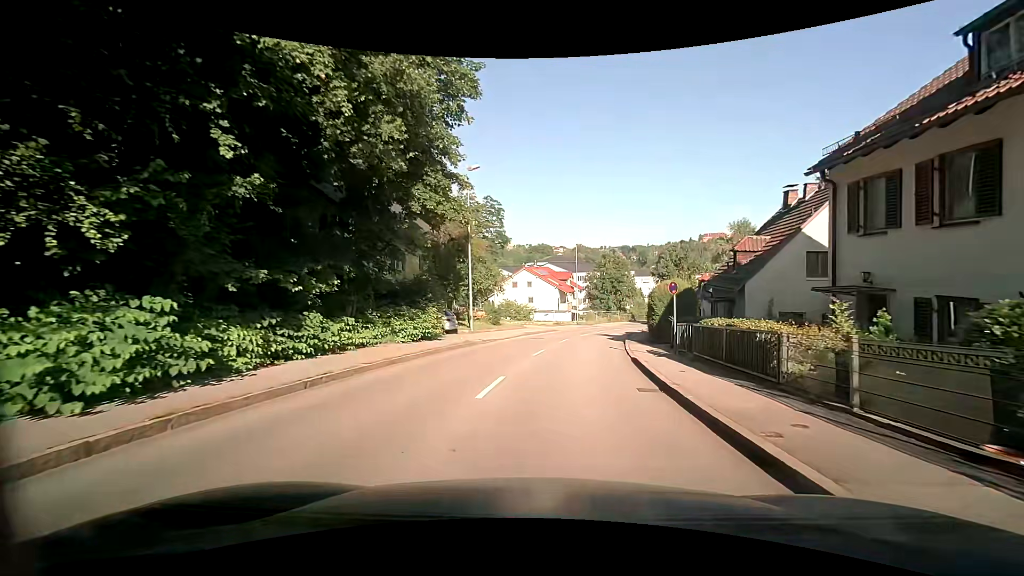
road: tertiary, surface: asphalt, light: Day
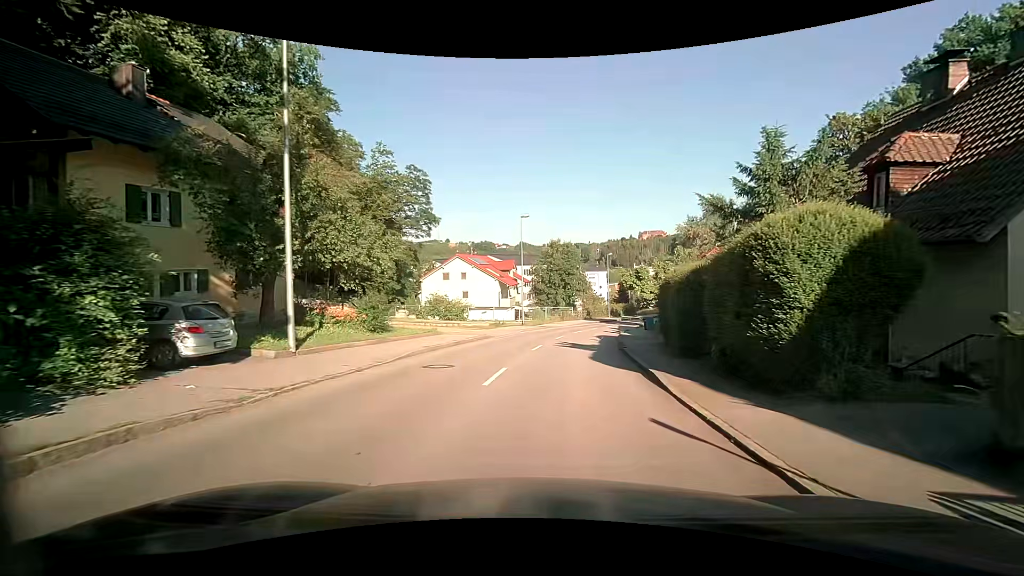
(+0.9, +16.5) m; +7°
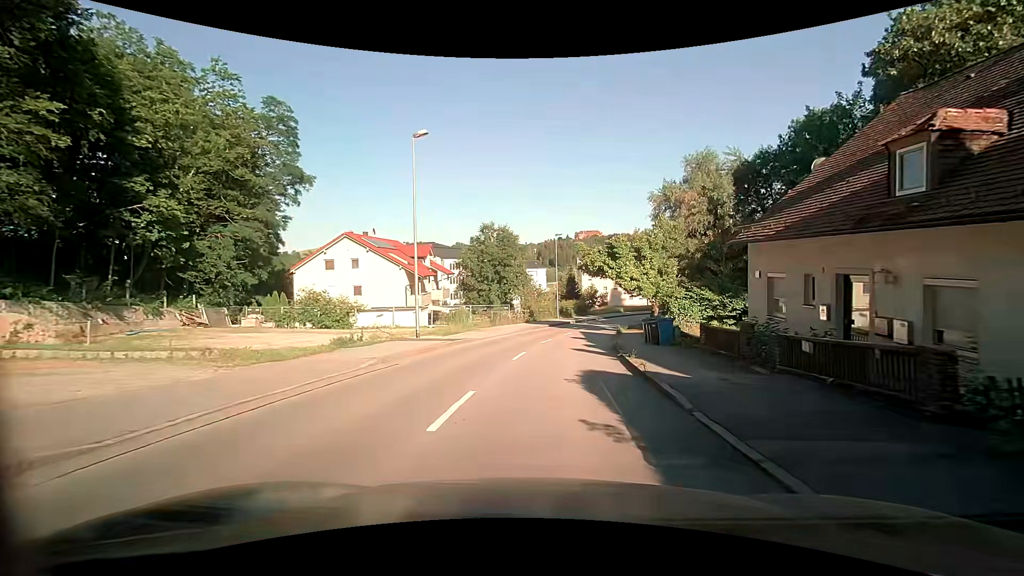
(+1.0, +21.2) m; +7°
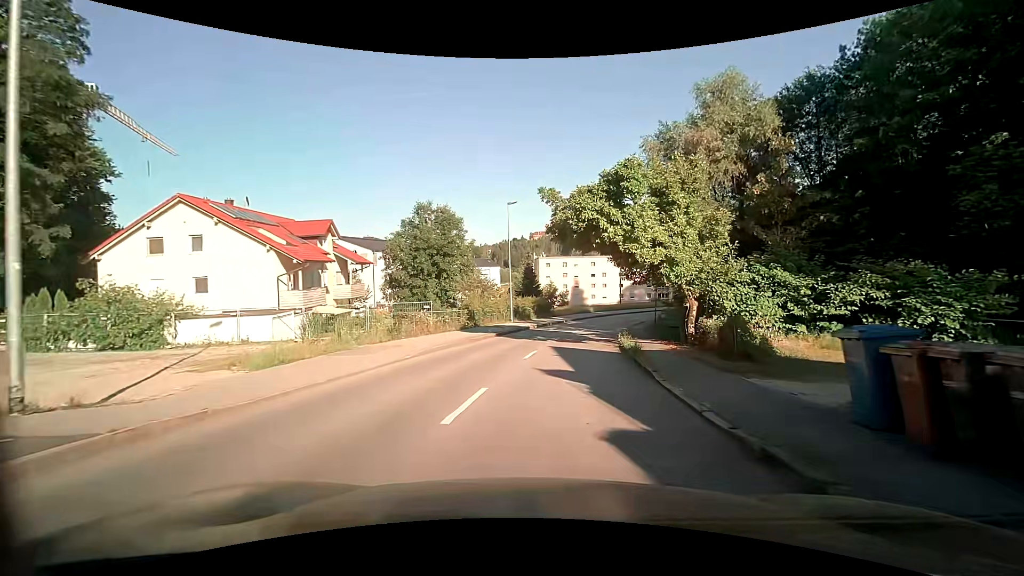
(+0.6, +17.4) m; +4°
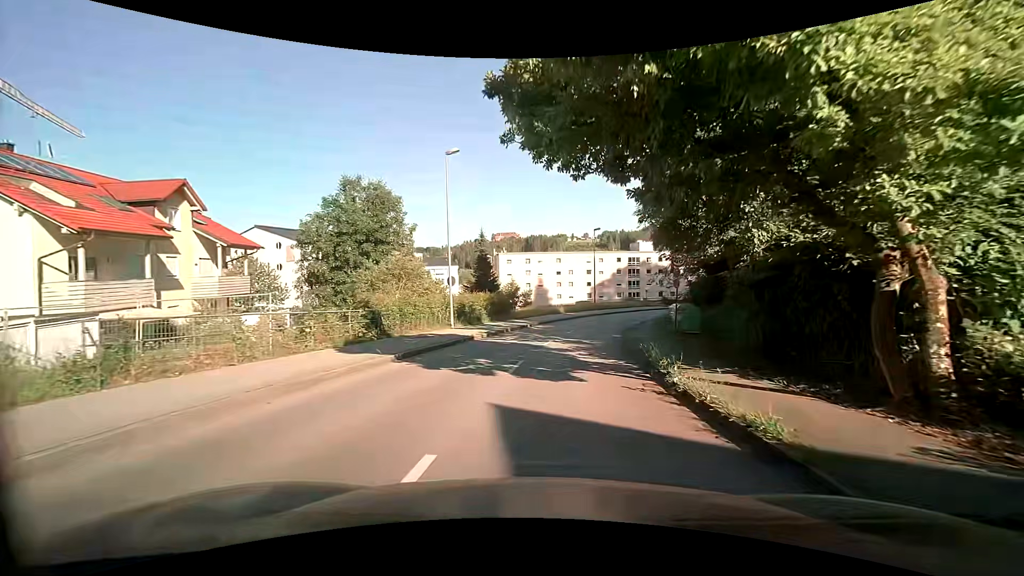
(+0.6, +13.2) m; +5°
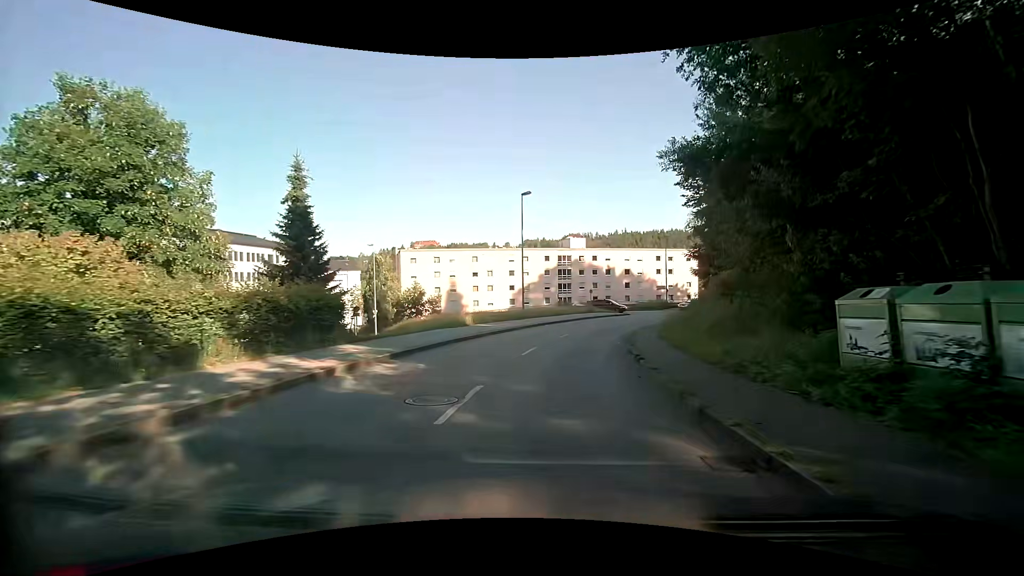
(+1.7, +22.4) m; +9°
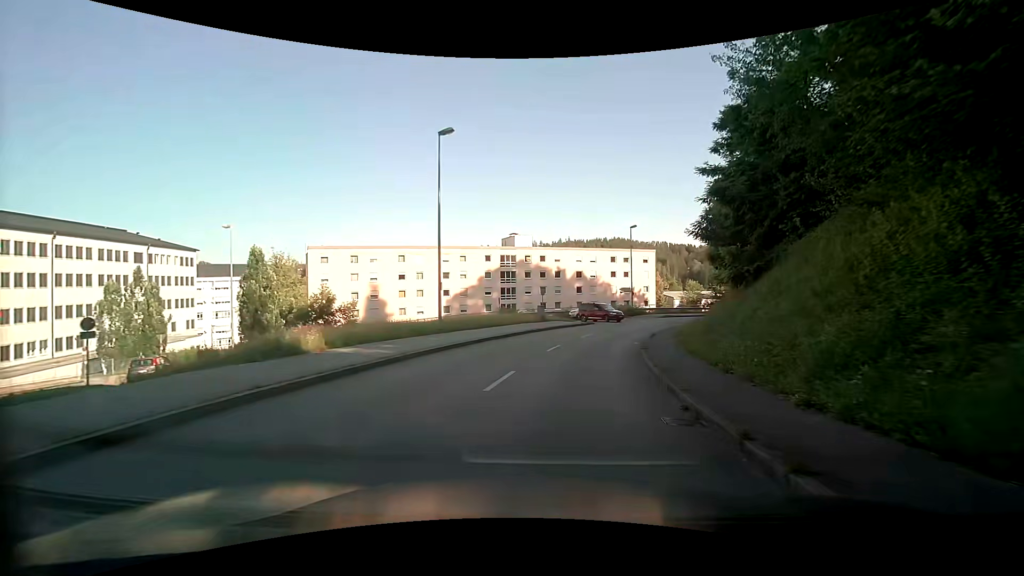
(+0.7, +15.0) m; +6°
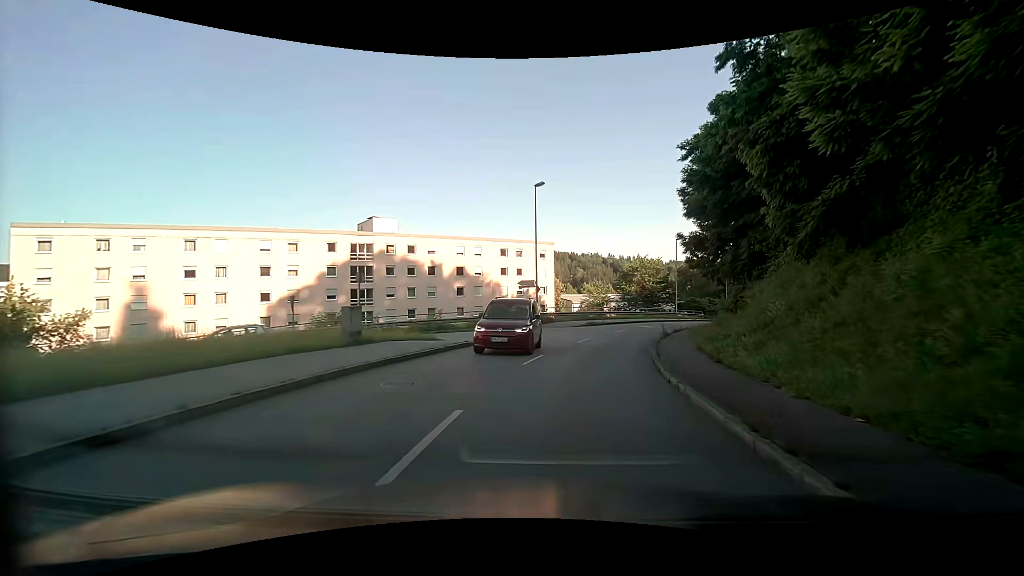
(+2.5, +22.4) m; +13°
(+1, +10) (+2, +20) (+5, +29) (+9, +39) (+14, +47) (+20, +55) (+25, +64) (+31, +72) (+37, +80) (+41, +89) m
